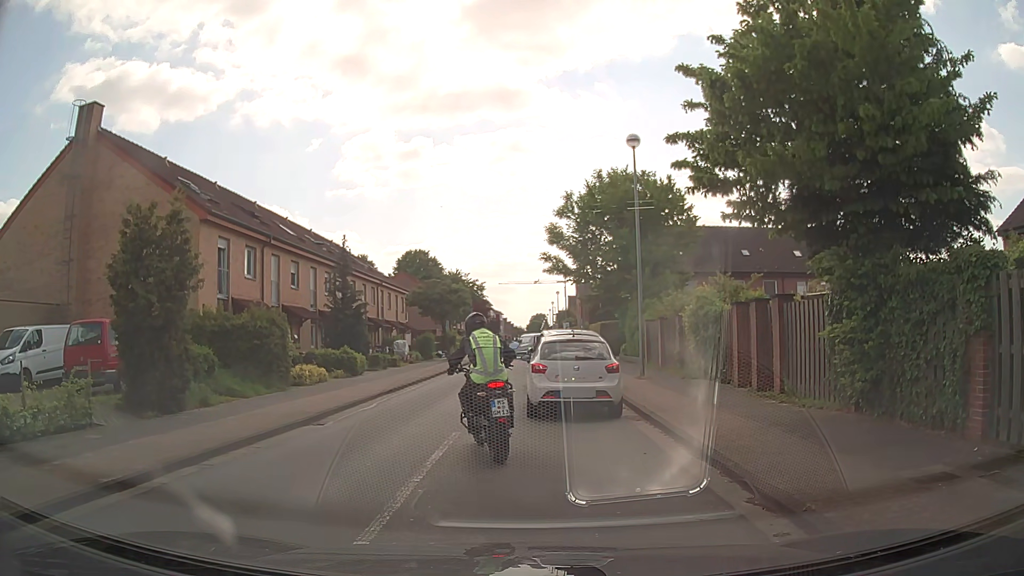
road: tertiary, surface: asphalt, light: Day
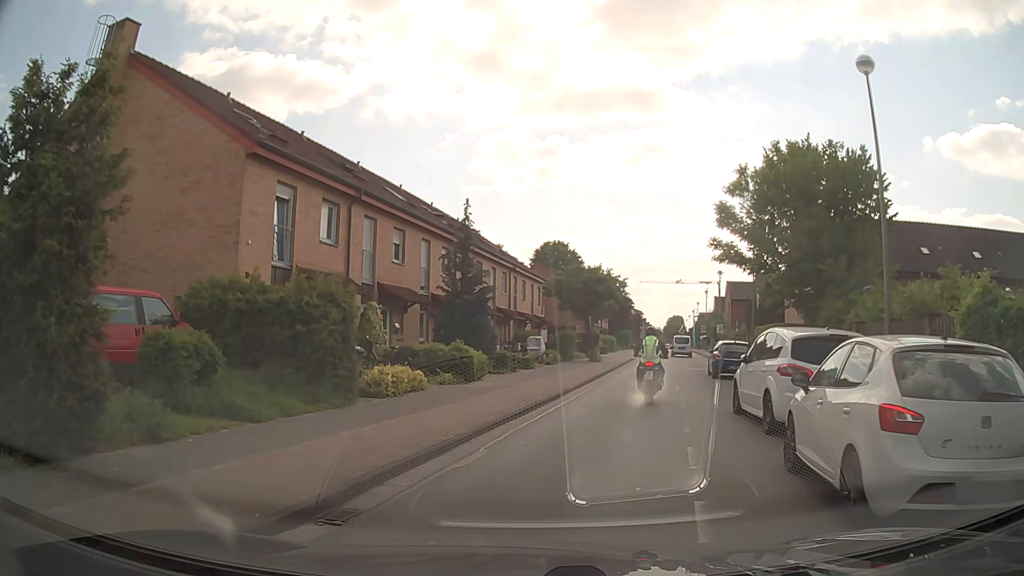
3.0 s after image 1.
(-1.0, +7.8) m; -12°
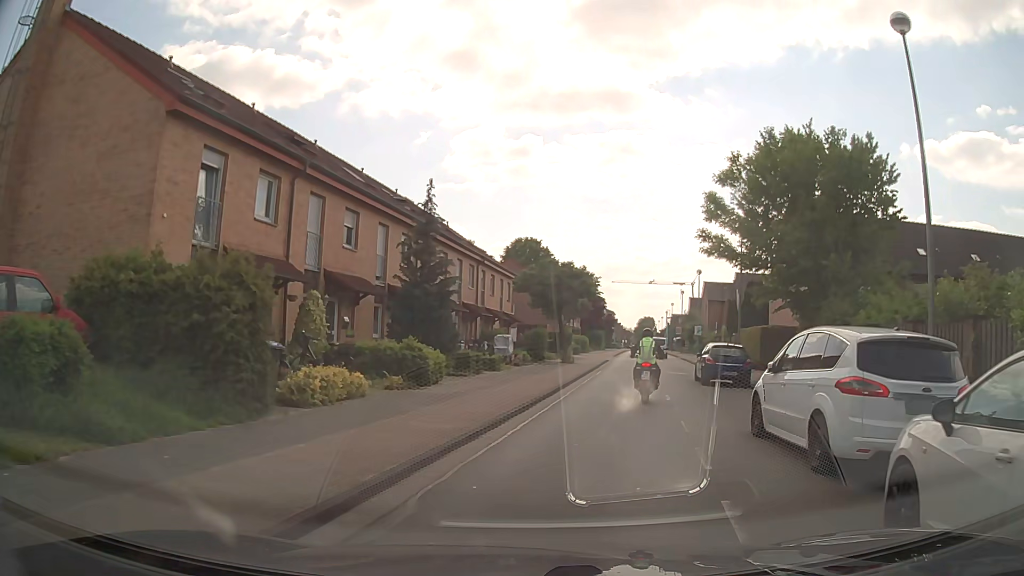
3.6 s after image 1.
(+0.1, +3.1) m; +2°
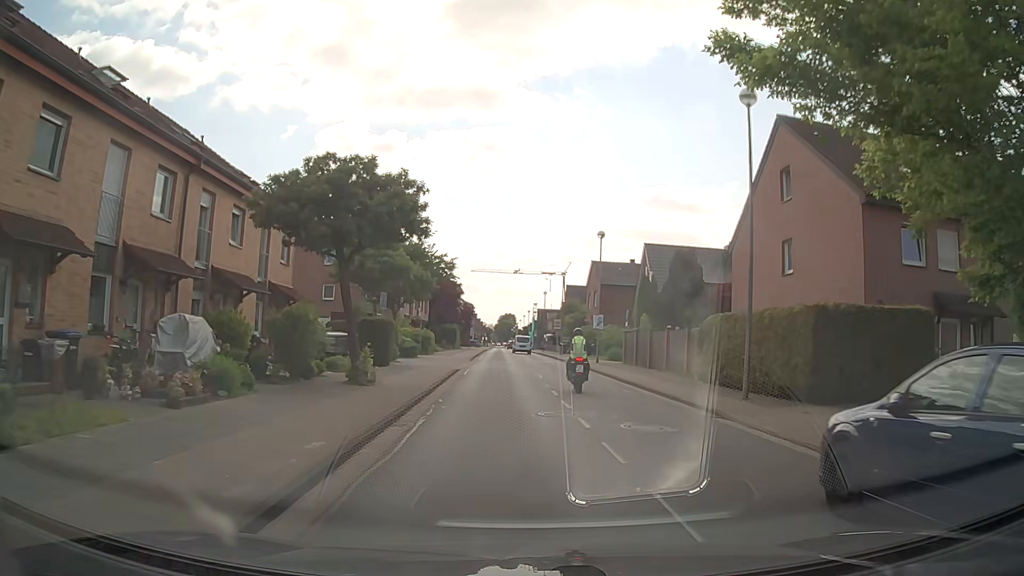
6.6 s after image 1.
(+3.0, +21.1) m; +12°
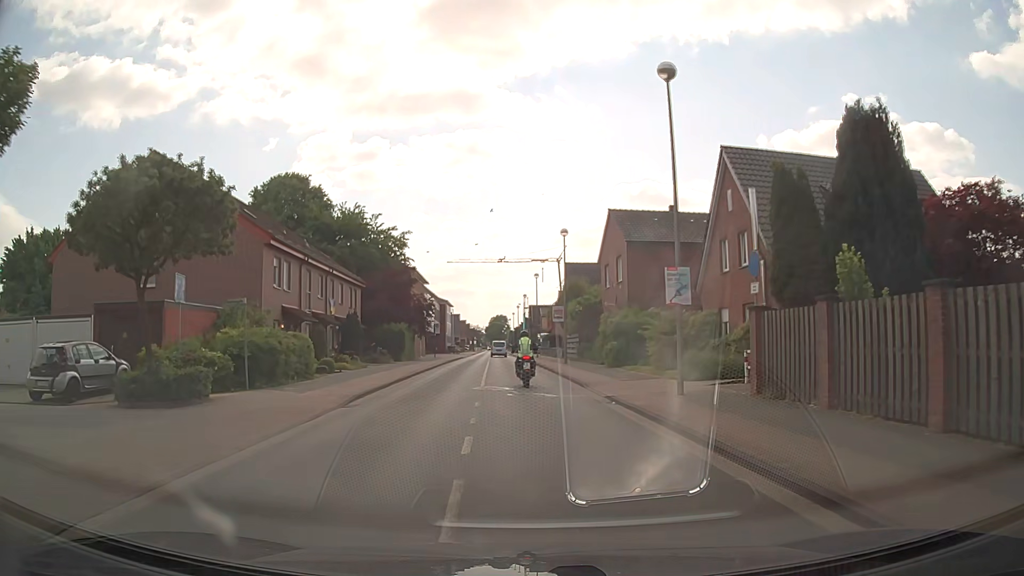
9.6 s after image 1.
(+1.2, +26.0) m; +2°
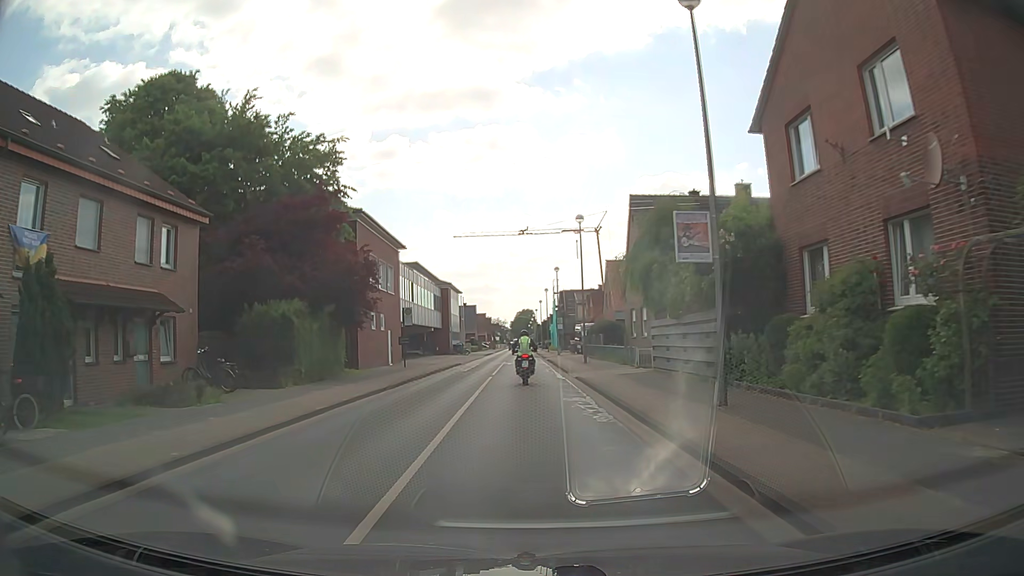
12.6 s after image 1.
(-0.7, +28.7) m; -3°
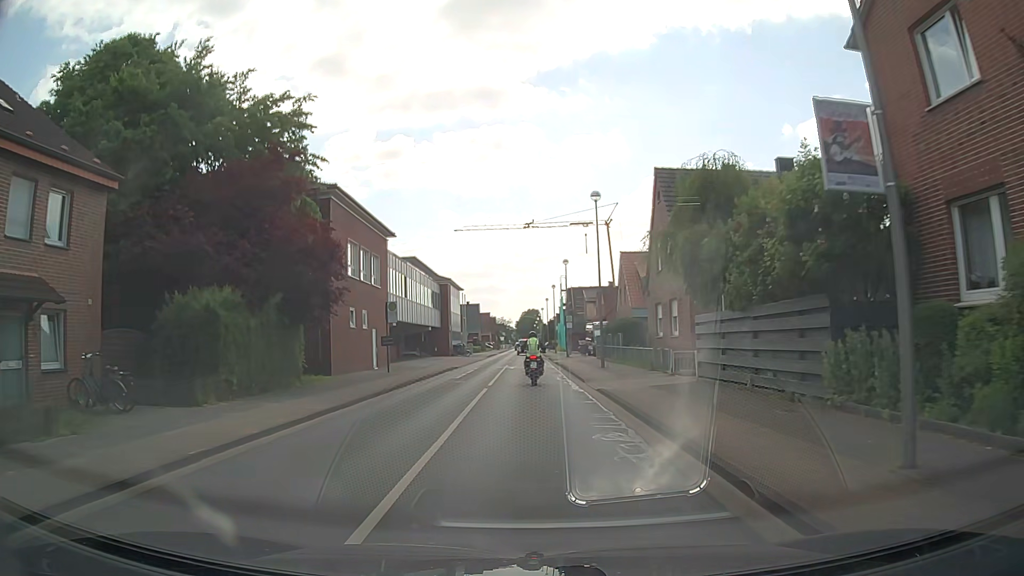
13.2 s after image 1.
(0.0, +6.0) m; -1°
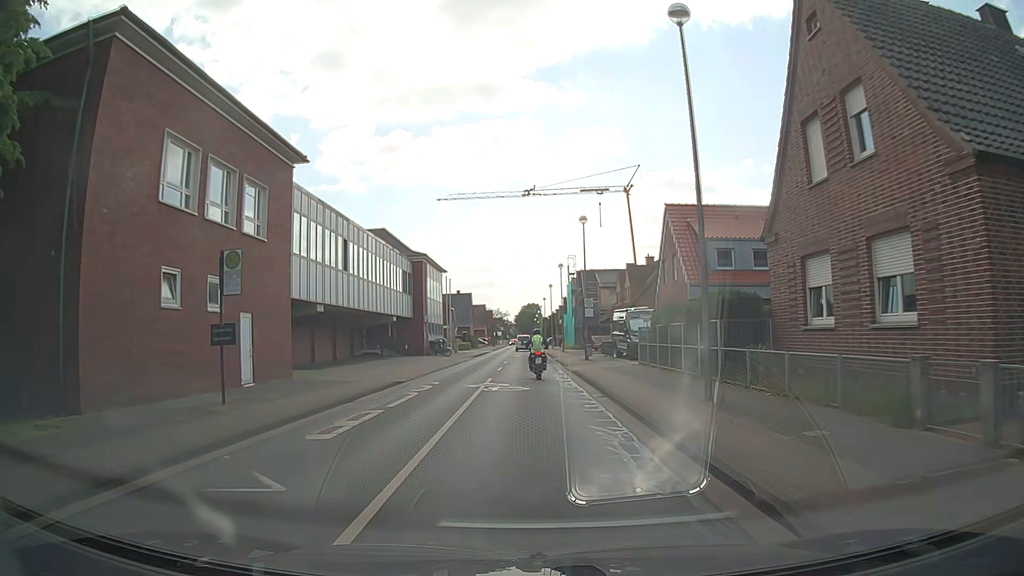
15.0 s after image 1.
(+0.1, +18.1) m; 0°
